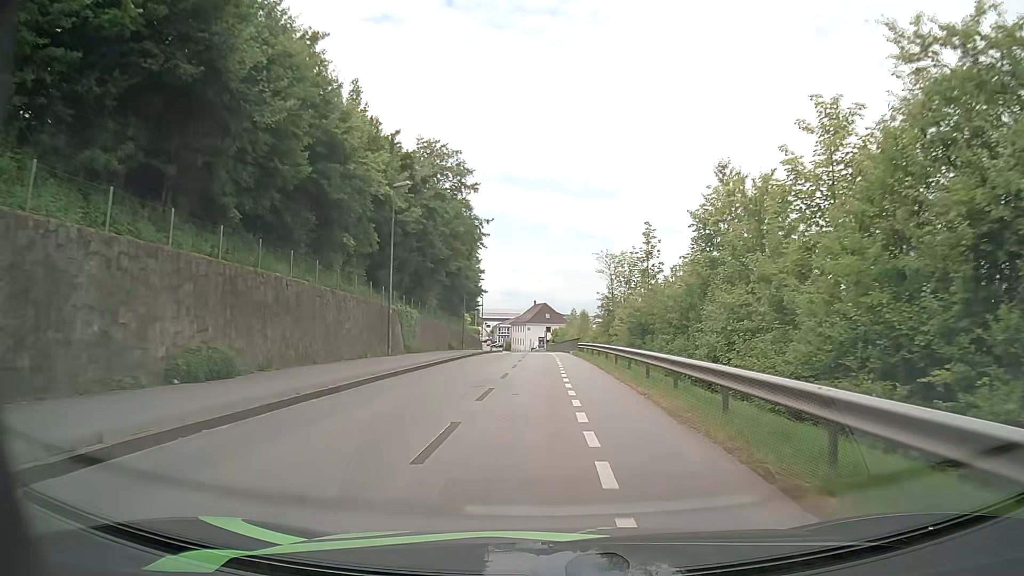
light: Day
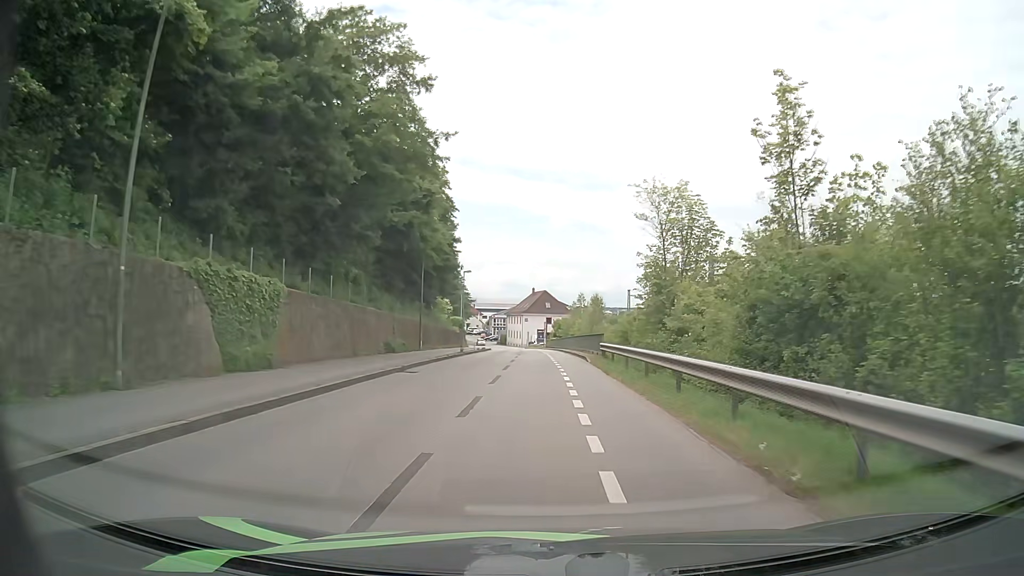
(0.0, +20.7) m; 0°
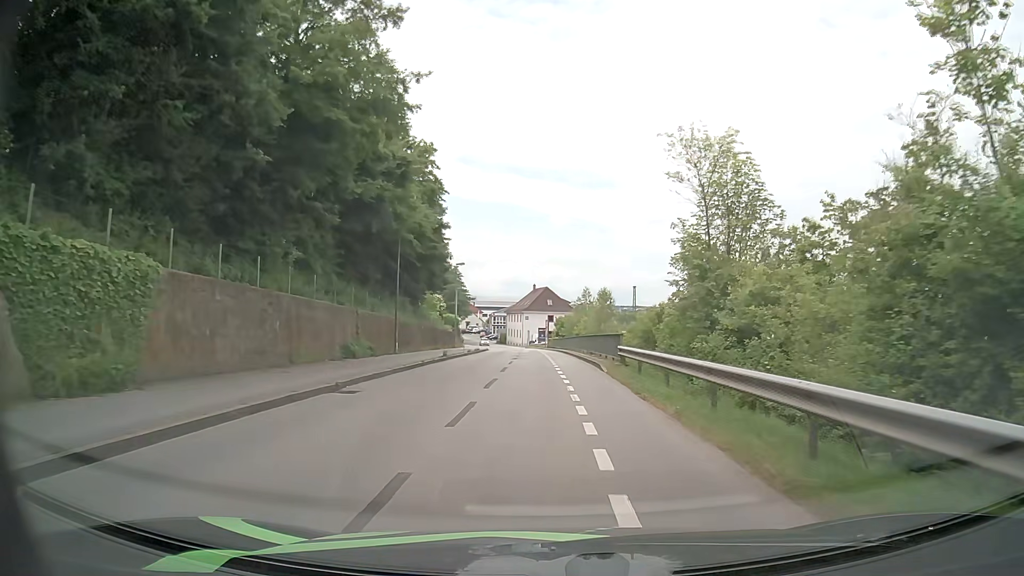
(+0.1, +7.0) m; 0°
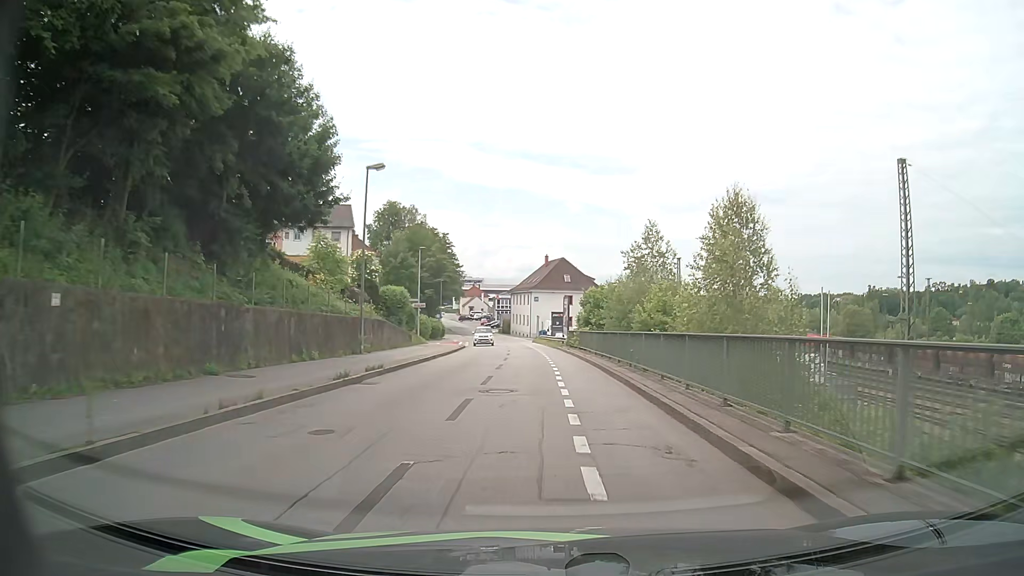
(-0.3, +35.5) m; -1°
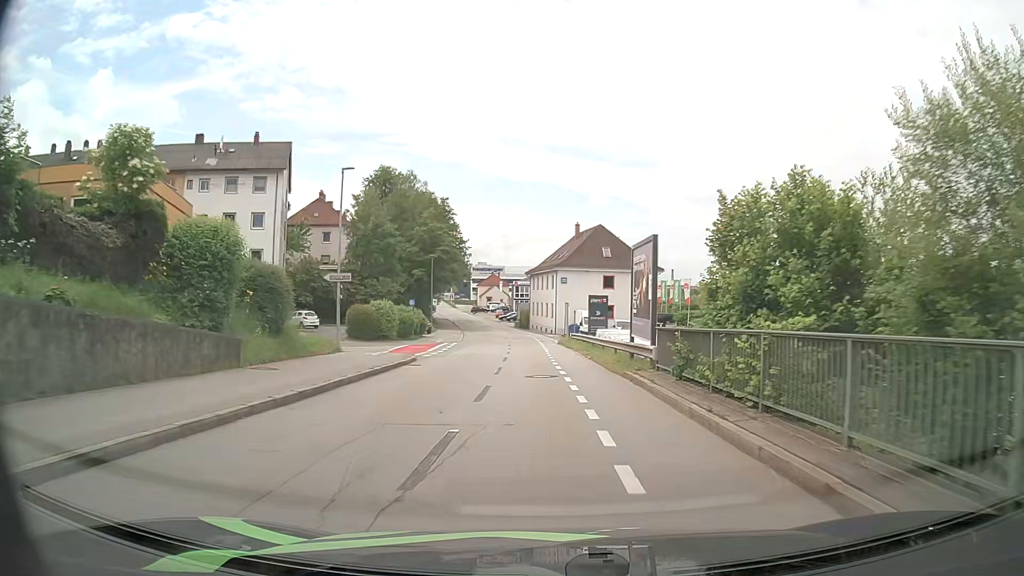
(-0.6, +28.1) m; -2°
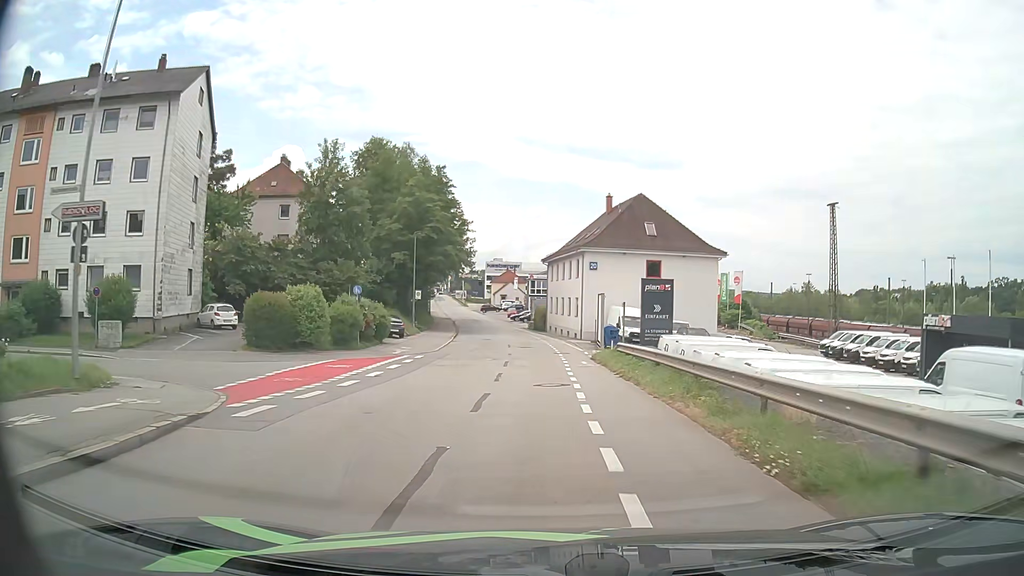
(-0.3, +19.1) m; -1°
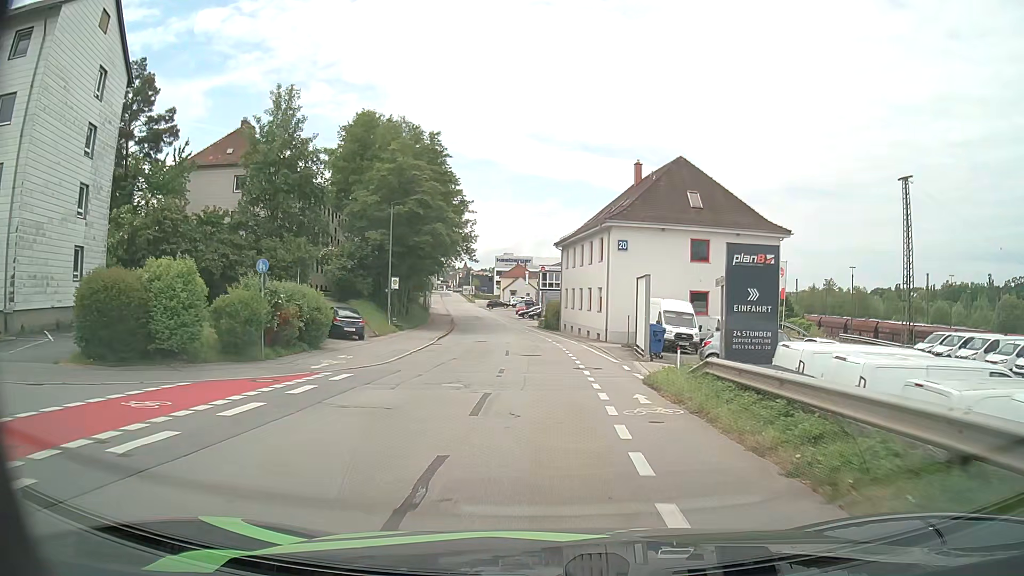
(-0.3, +12.4) m; -2°
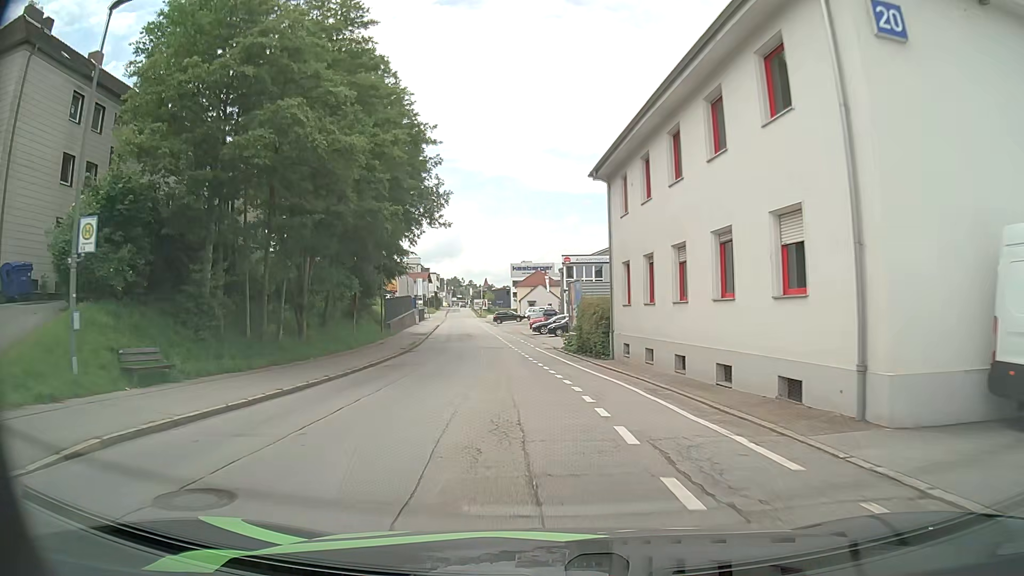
(-0.1, +31.5) m; -1°
(0, +10) (-1, +20) (-2, +30) (-3, +40) (-5, +50) (-6, +60) (-8, +70) (-9, +79) (-11, +89) (-12, +99) m
